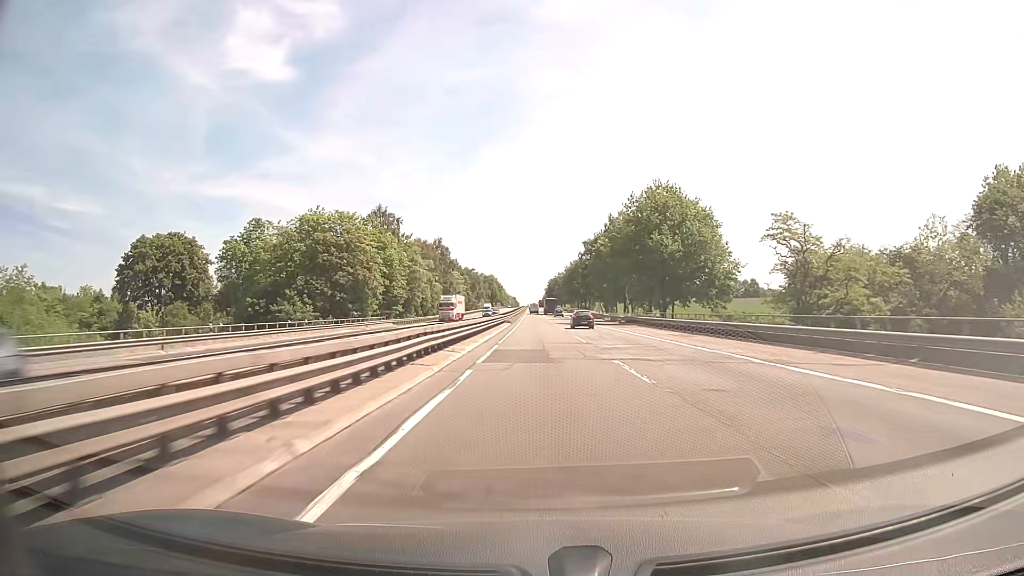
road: motorway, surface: asphalt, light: Day
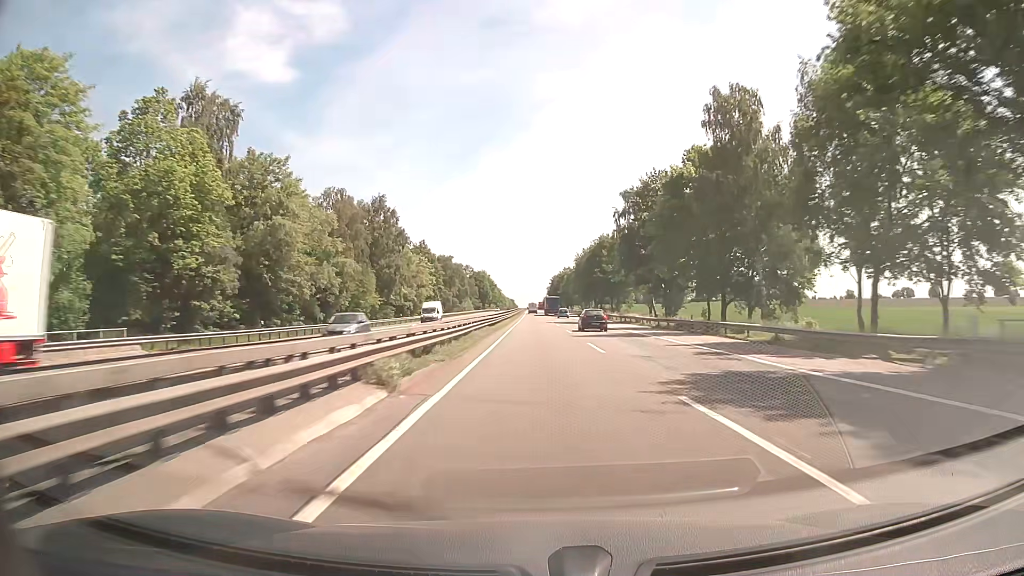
(+0.3, +61.4) m; 0°
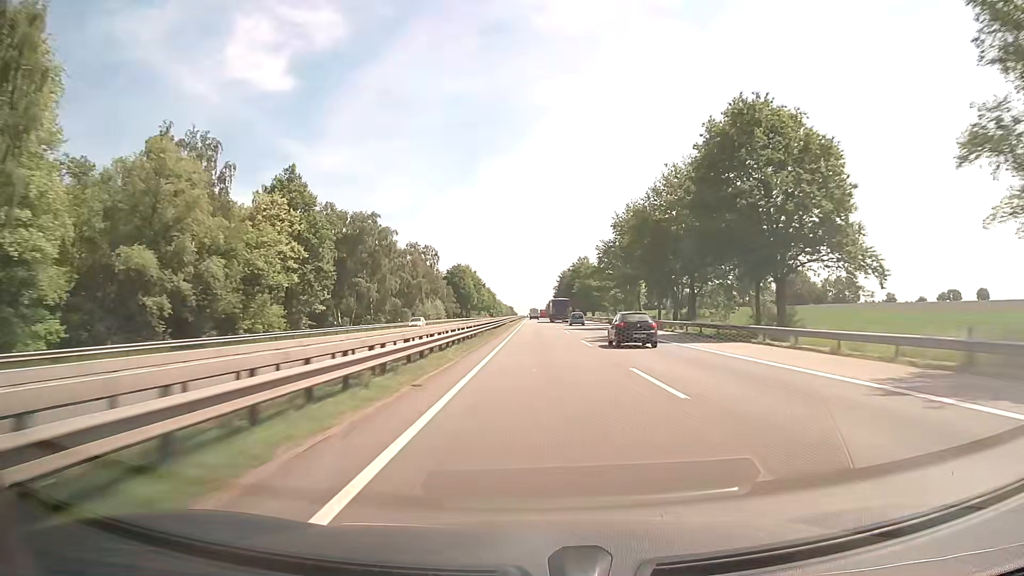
(0.0, +81.9) m; 0°
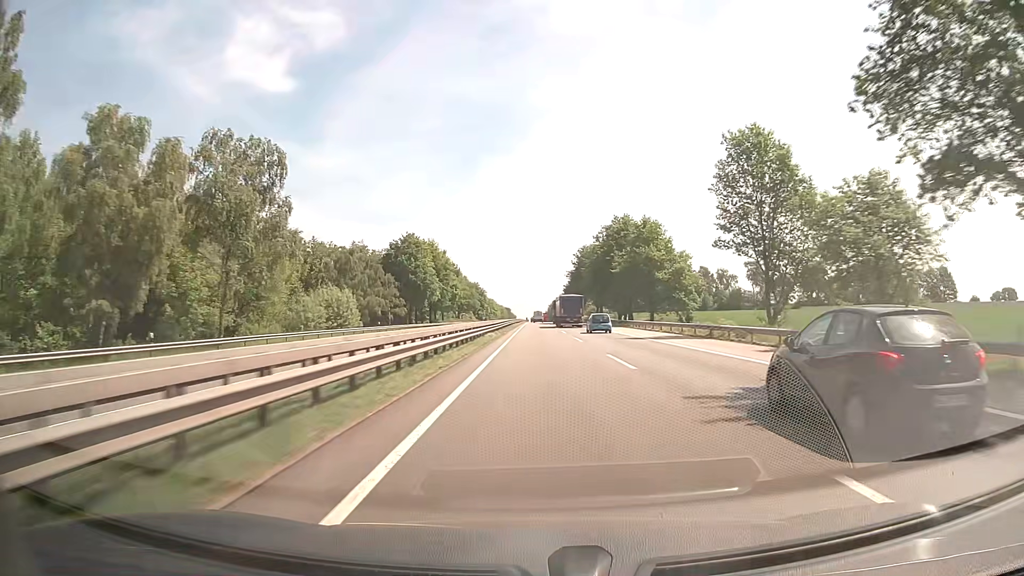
(+0.3, +82.1) m; 0°
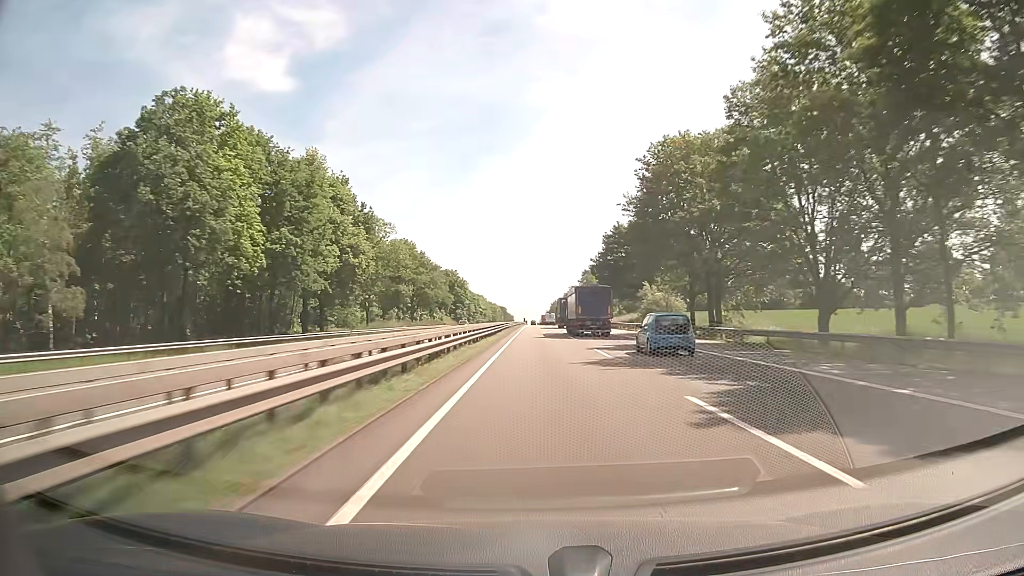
(+0.1, +82.4) m; 0°
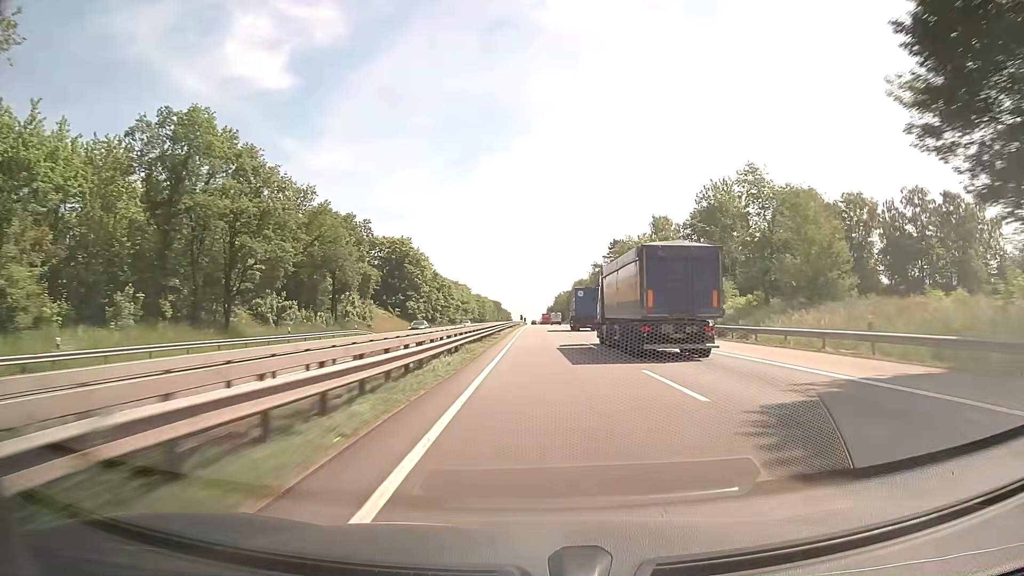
(-0.2, +82.5) m; 0°
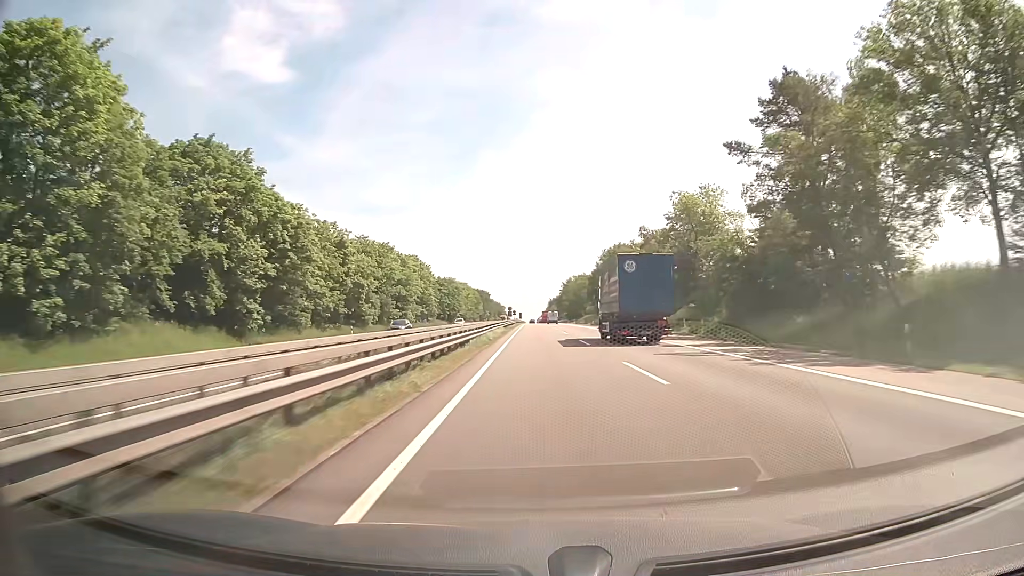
(+0.2, +103.4) m; 0°
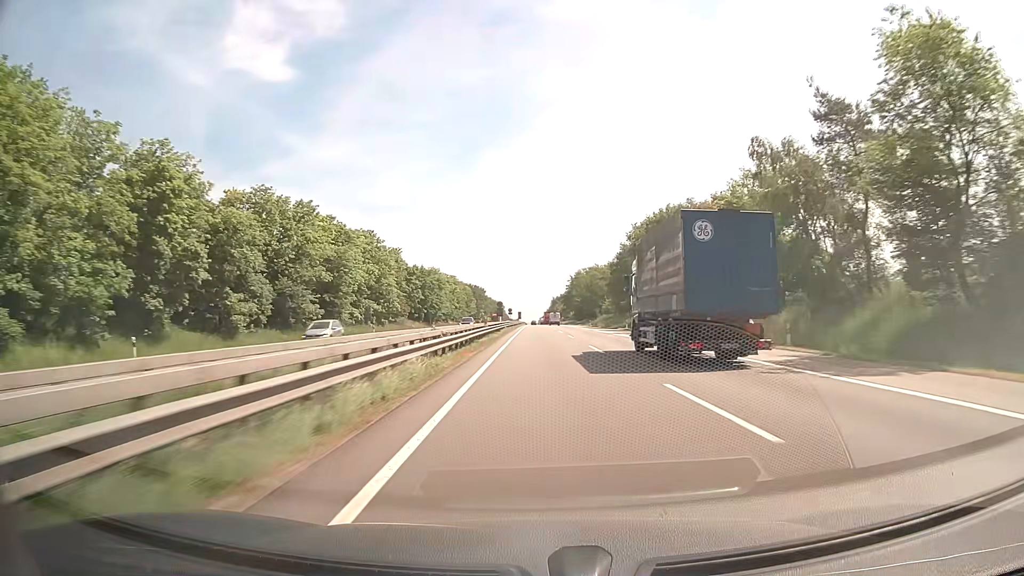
(0.0, +41.4) m; 0°
(0, +10) (0, +20) (0, +30) (0, +40) (0, +50) (0, +60) (0, +70) (0, +80) (0, +90) (0, +100) m
